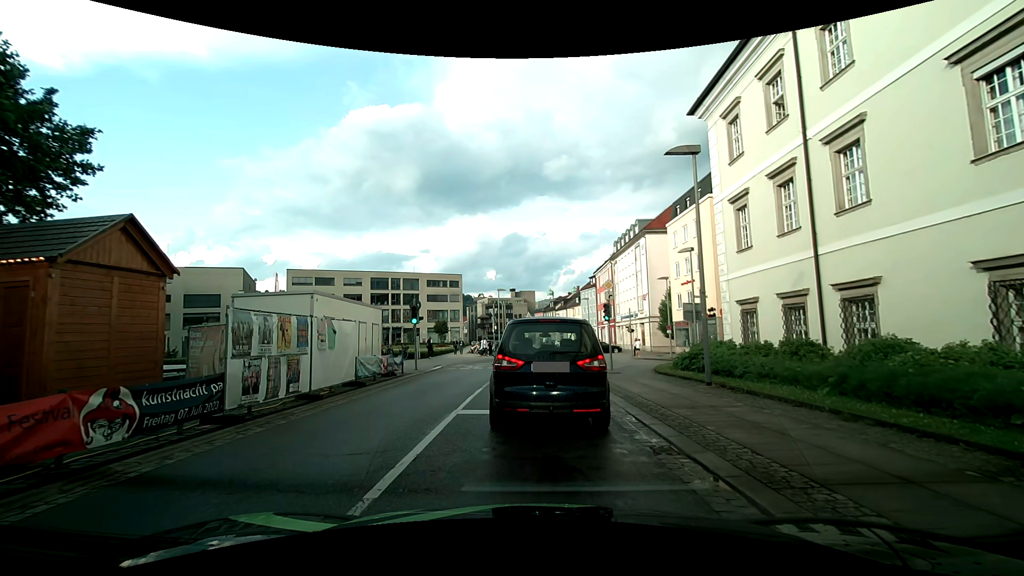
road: tertiary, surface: asphalt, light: Day
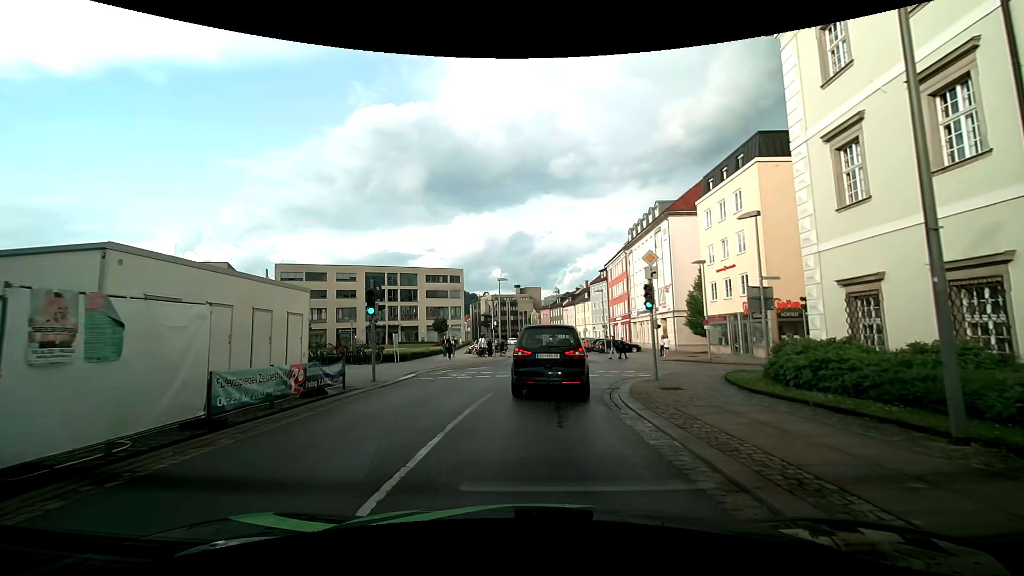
(-0.4, +8.0) m; -3°
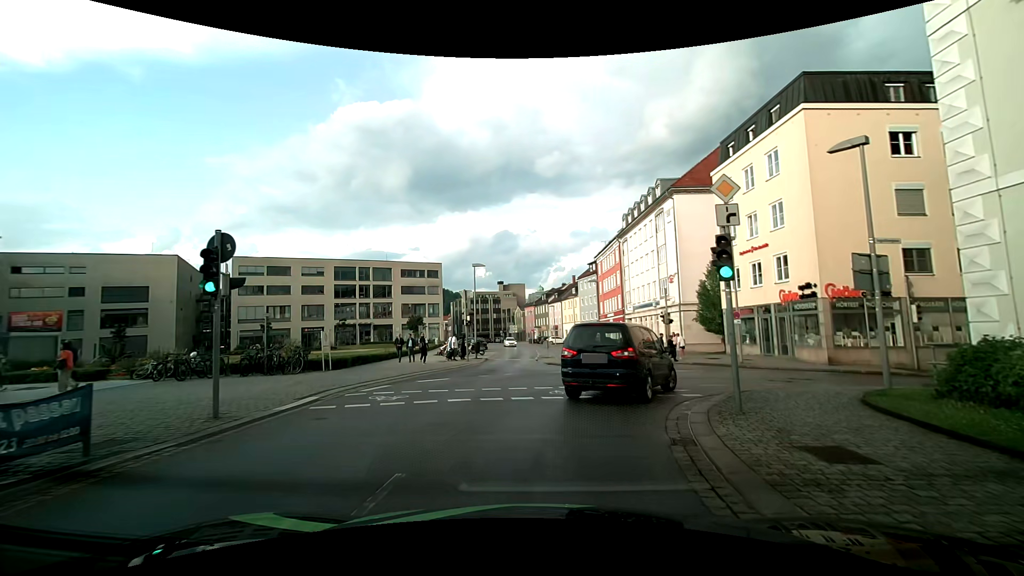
(0.0, +7.8) m; 0°
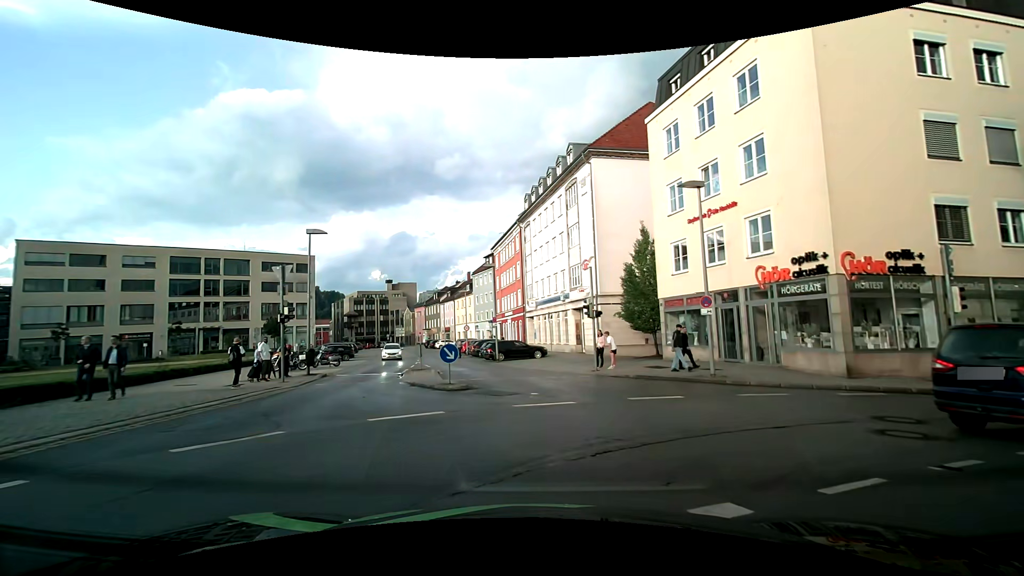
(+1.1, +11.3) m; +12°
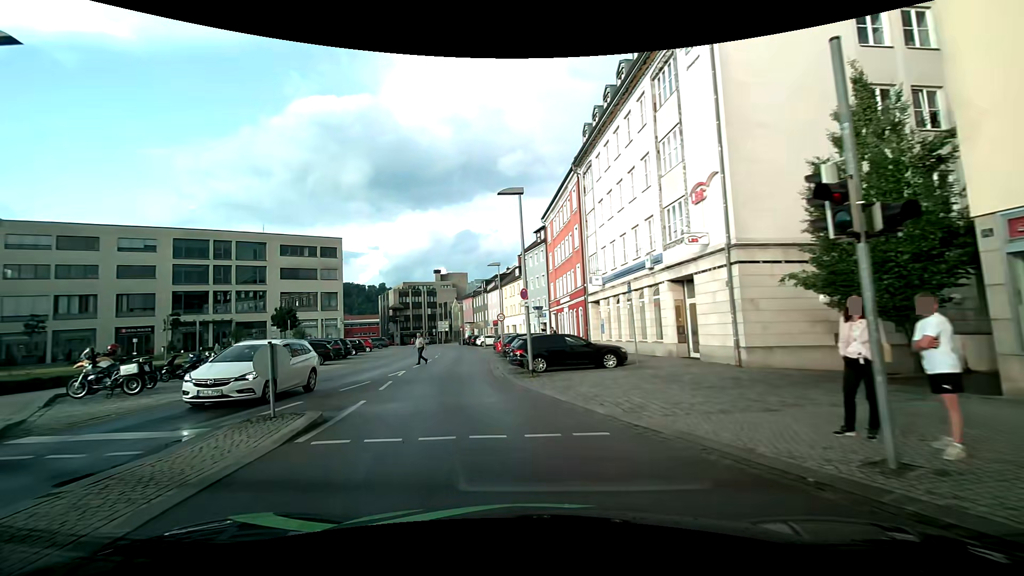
(+0.3, +16.7) m; -6°
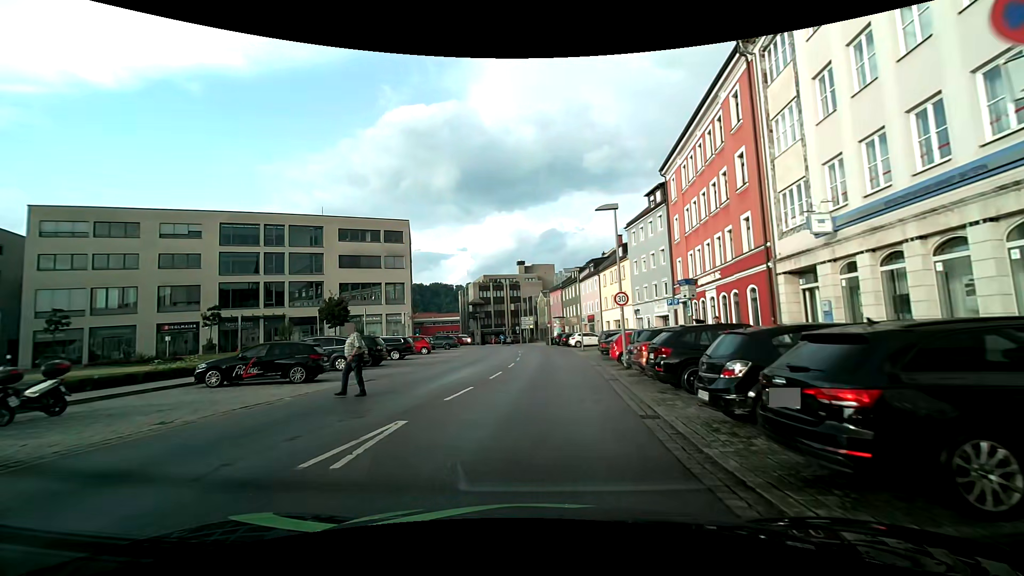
(-2.2, +15.0) m; -11°
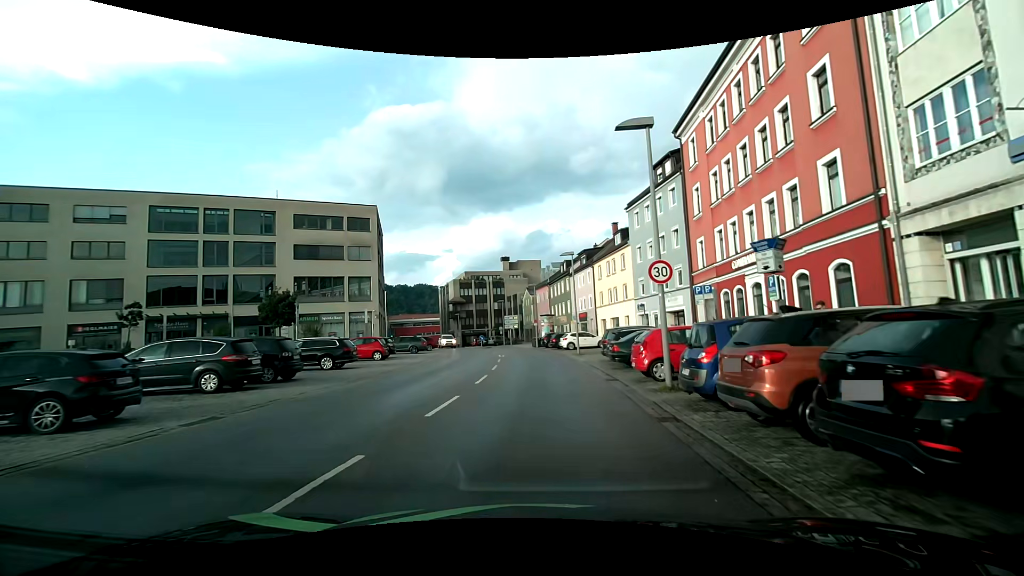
(+0.1, +8.3) m; +2°
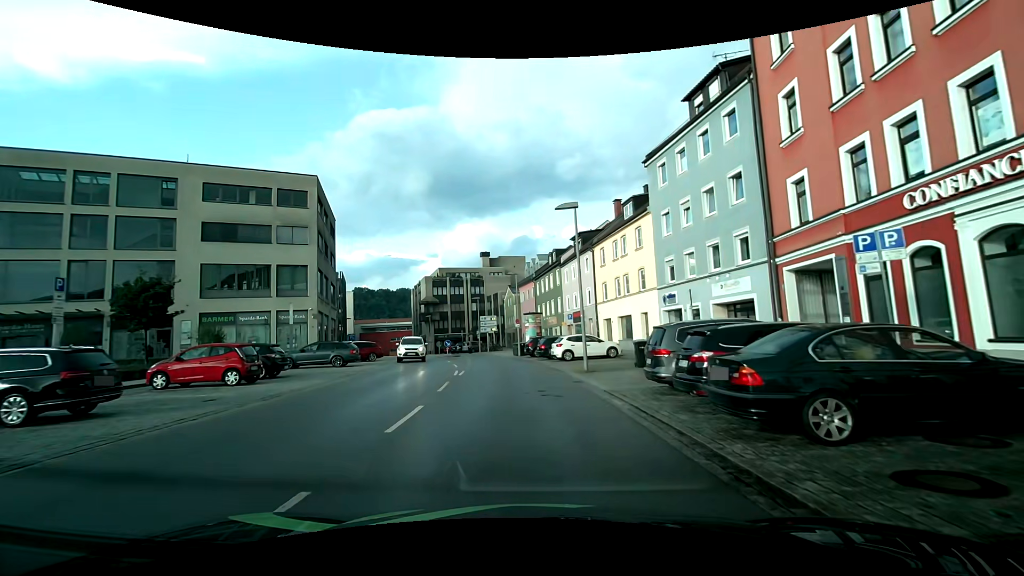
(+0.2, +13.1) m; +2°
(0, +10) (-1, +20) (-2, +30) (-4, +40) (-6, +50) (-9, +59) (-12, +68) (-16, +77) (-21, +86) (-26, +95) m
